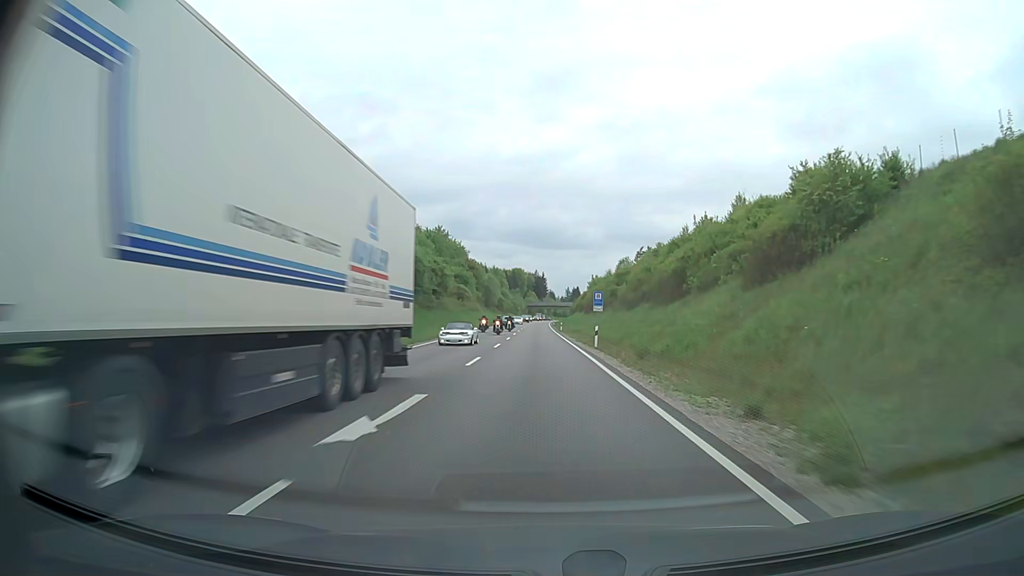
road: primary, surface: asphalt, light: Day
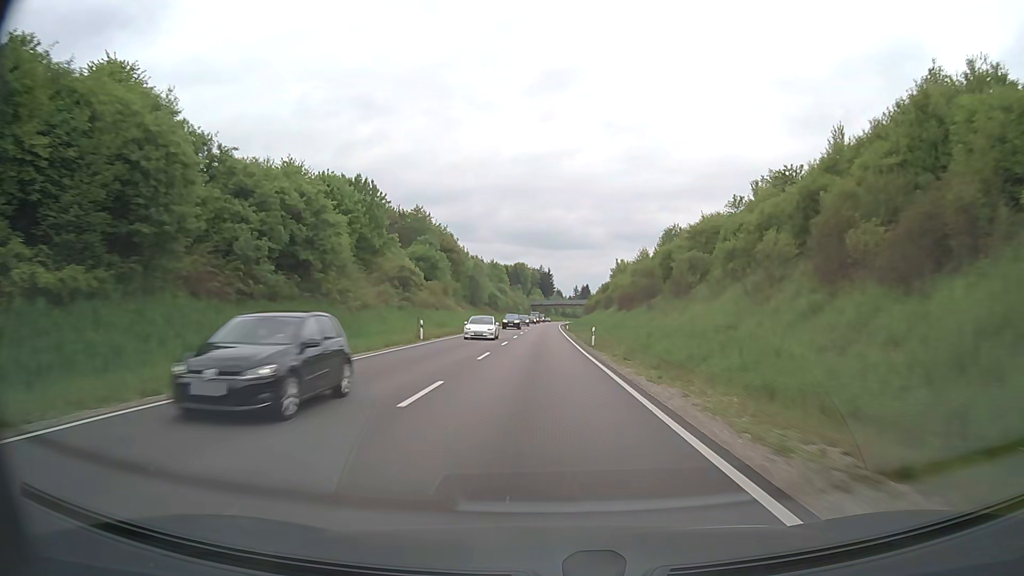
(-0.4, +45.8) m; -1°
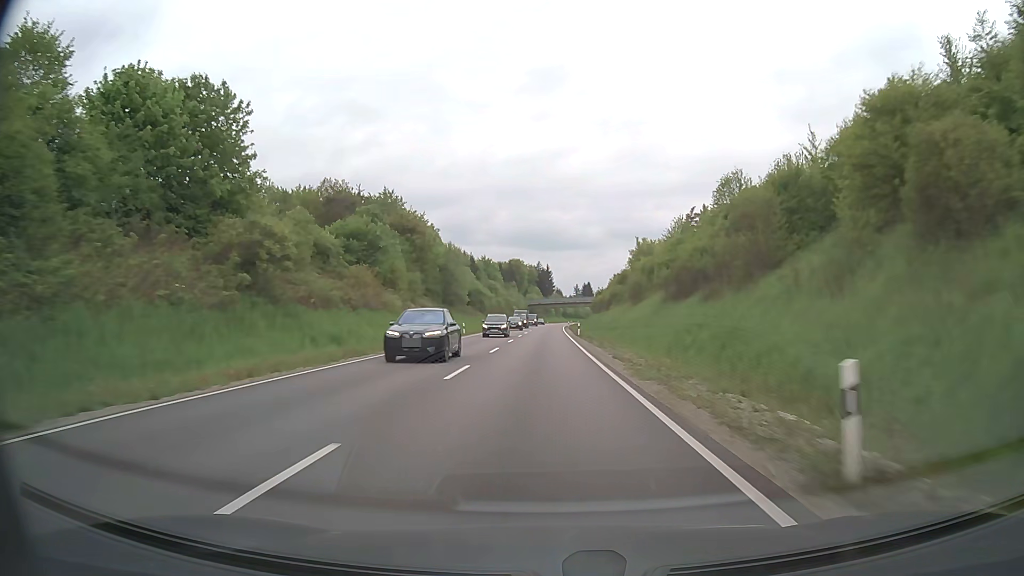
(0.0, +31.5) m; 0°
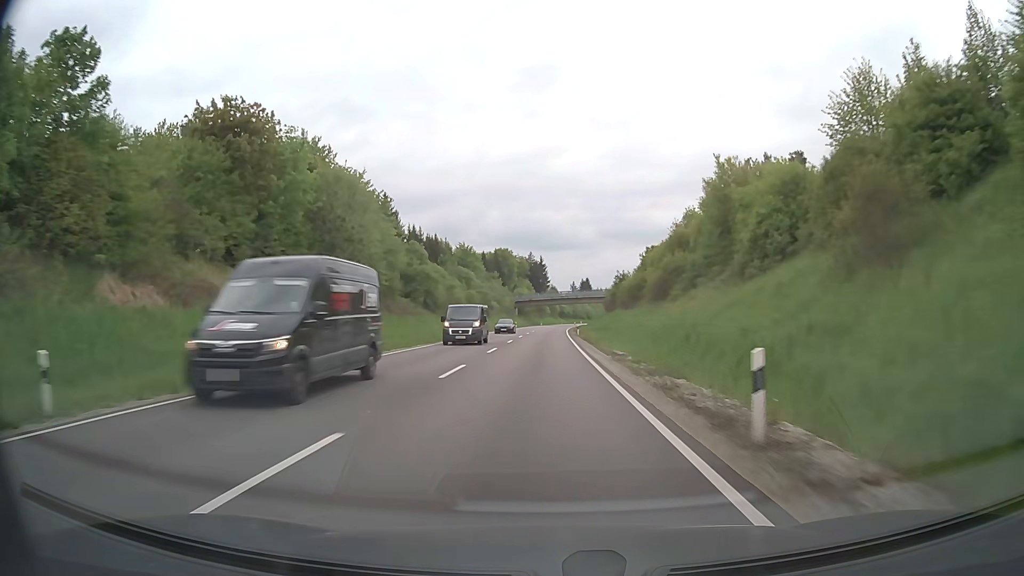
(+0.2, +48.1) m; 0°
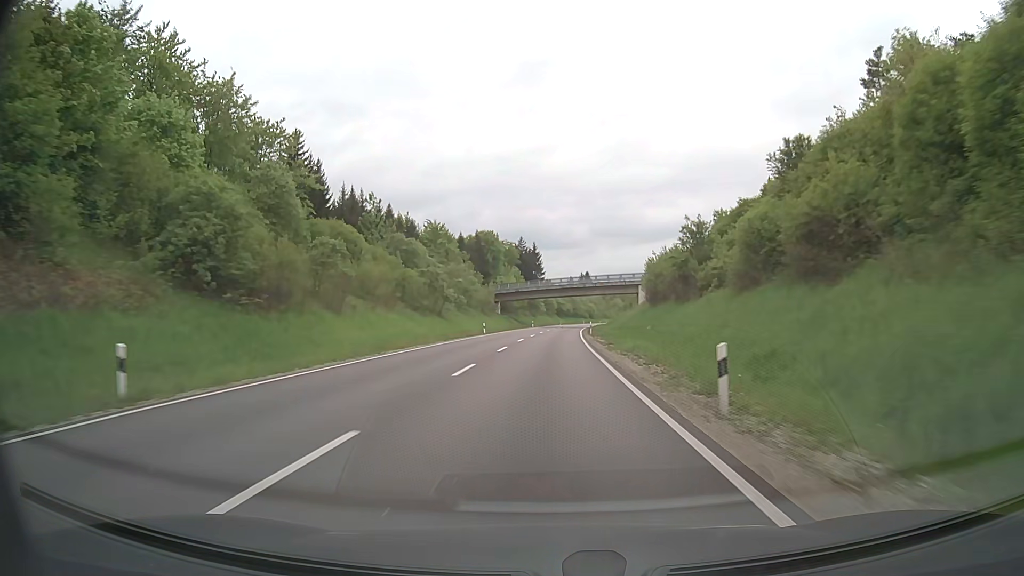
(+0.1, +48.4) m; 0°
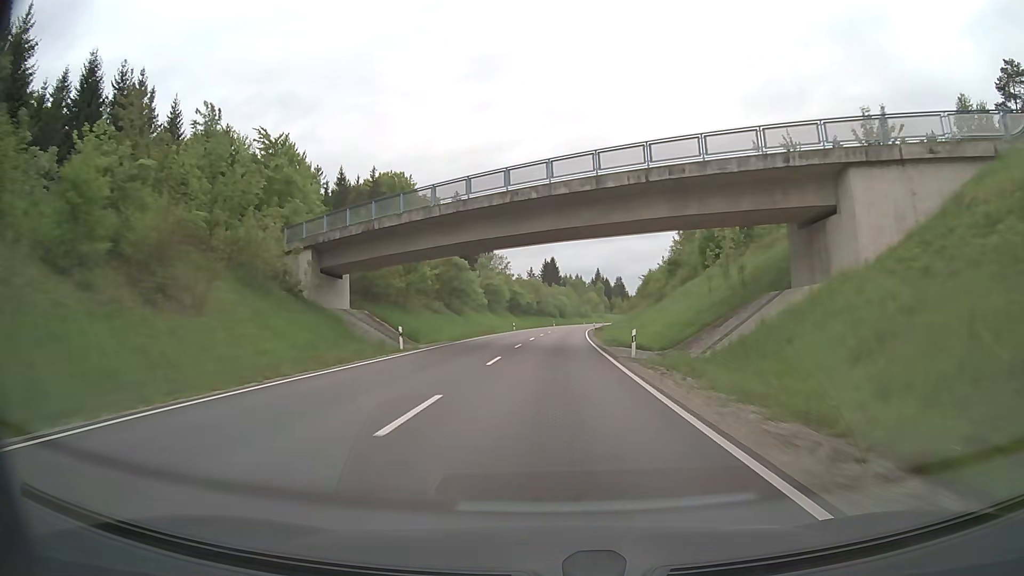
(+1.9, +80.7) m; +3°
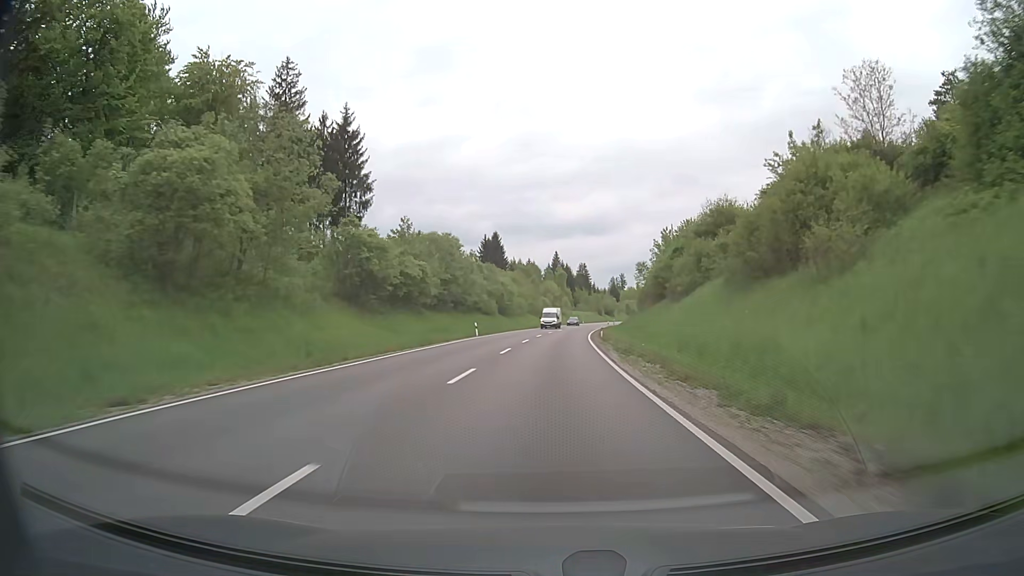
(+2.7, +78.3) m; +4°
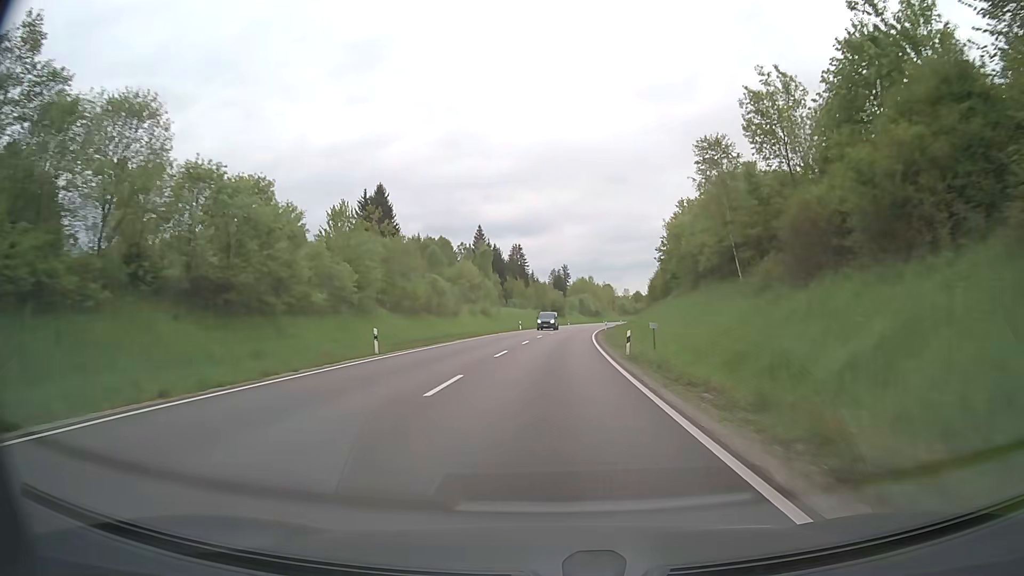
(+3.6, +74.8) m; +6°
(0, +10) (0, +20) (+1, +30) (+1, +40) (+2, +50) (+3, +60) (+4, +70) (+4, +80) (+6, +90) (+7, +100) m
